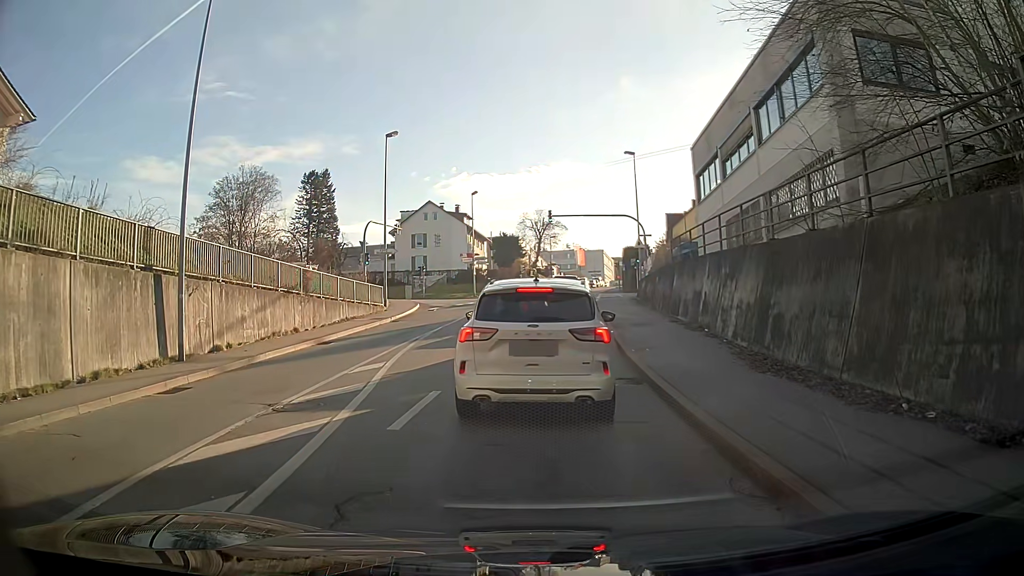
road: tertiary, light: Day
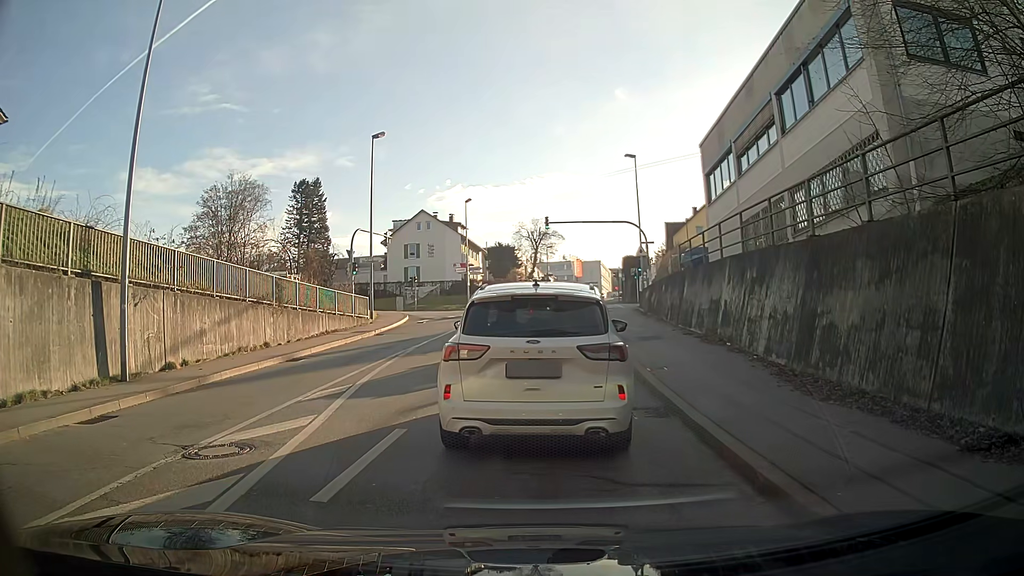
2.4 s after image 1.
(0.0, +2.3) m; 0°
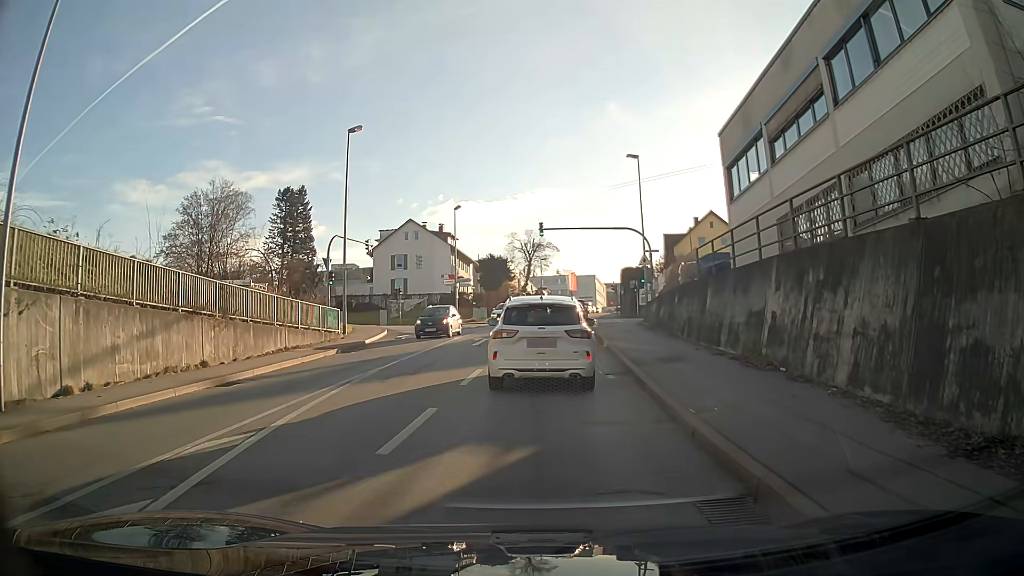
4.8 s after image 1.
(+0.1, +4.5) m; +2°
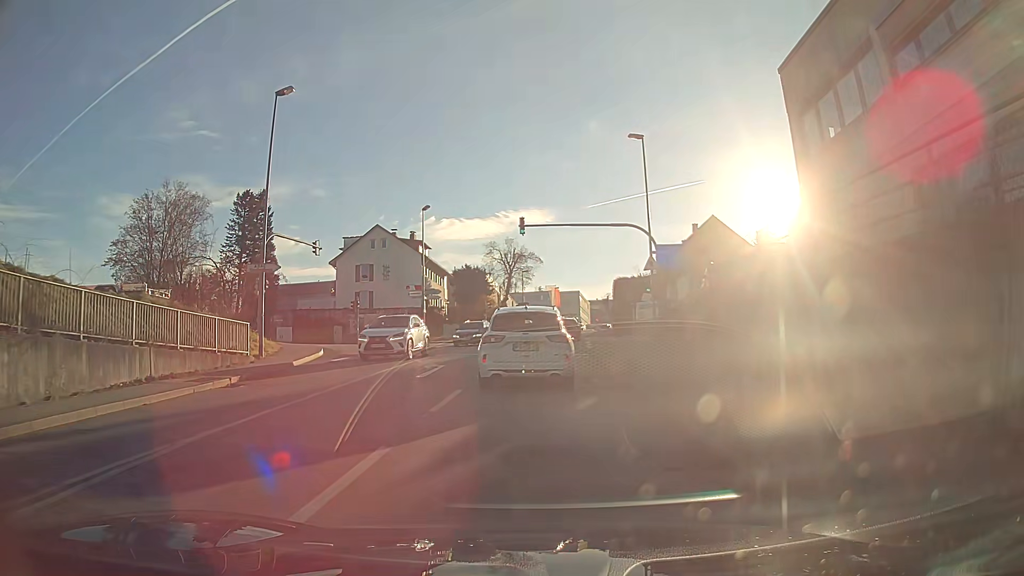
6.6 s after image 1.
(-0.1, +8.6) m; -1°
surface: asphalt
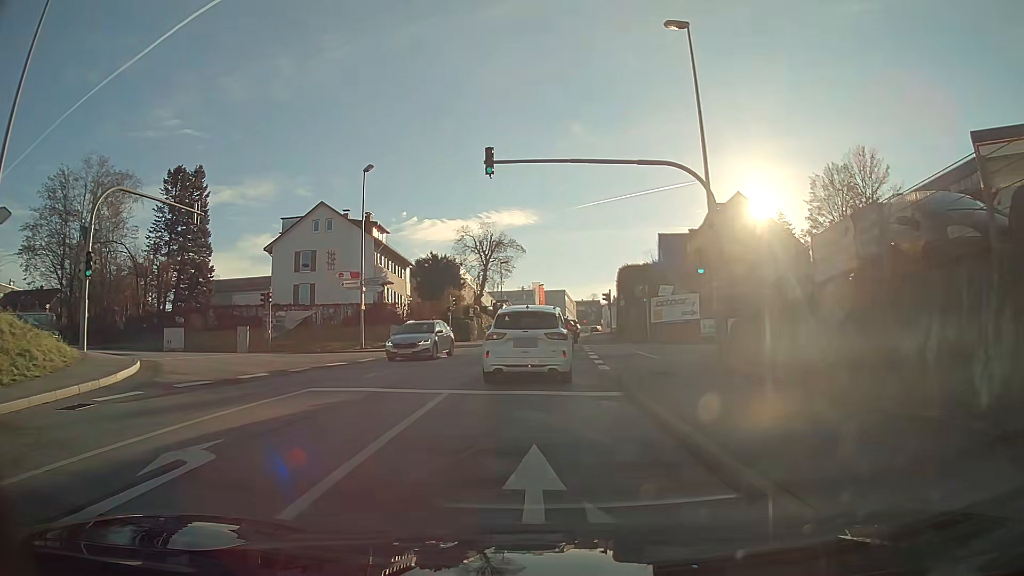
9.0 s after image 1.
(+0.1, +13.9) m; +1°
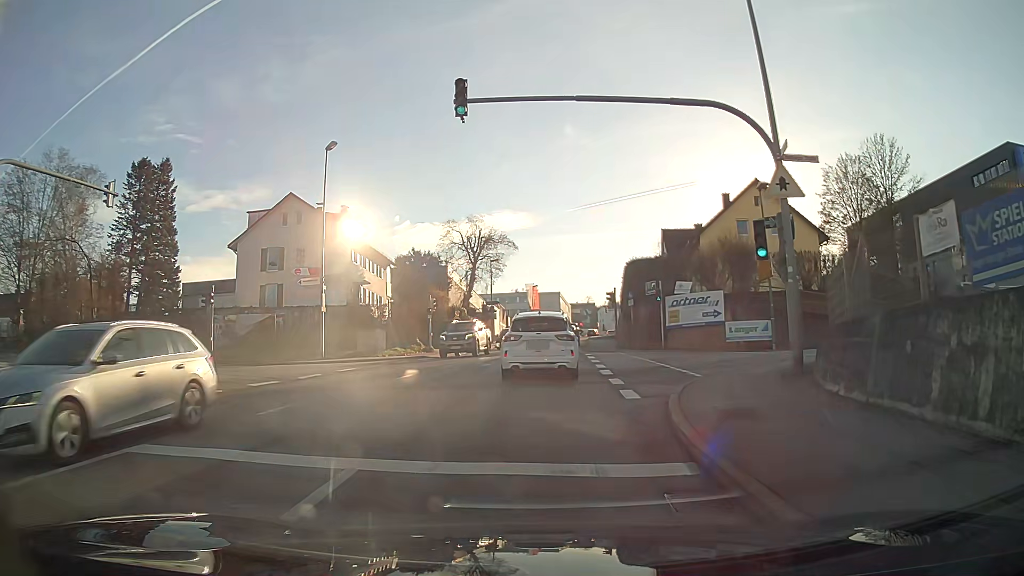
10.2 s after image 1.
(0.0, +6.1) m; 0°
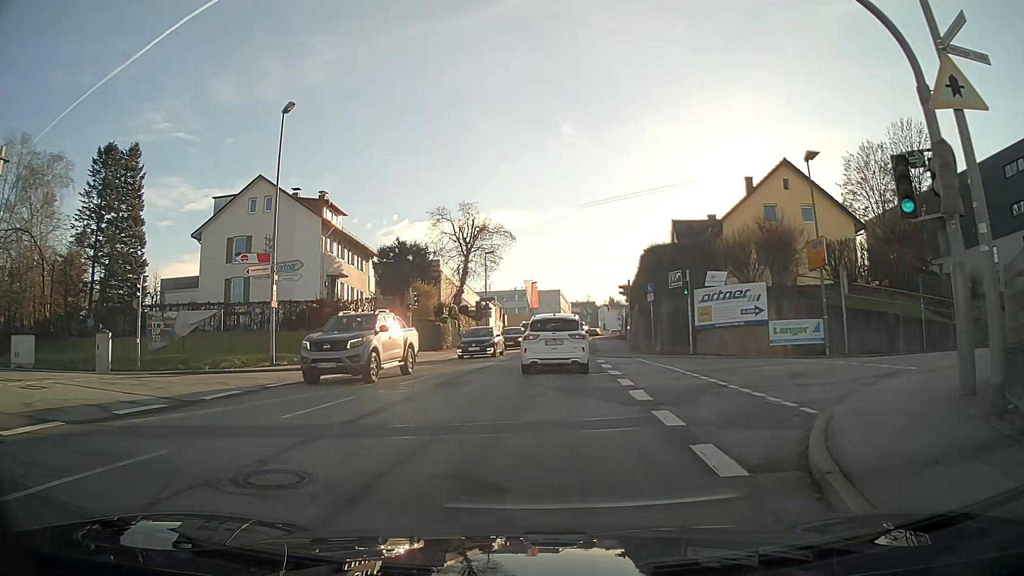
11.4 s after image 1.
(0.0, +6.1) m; 0°
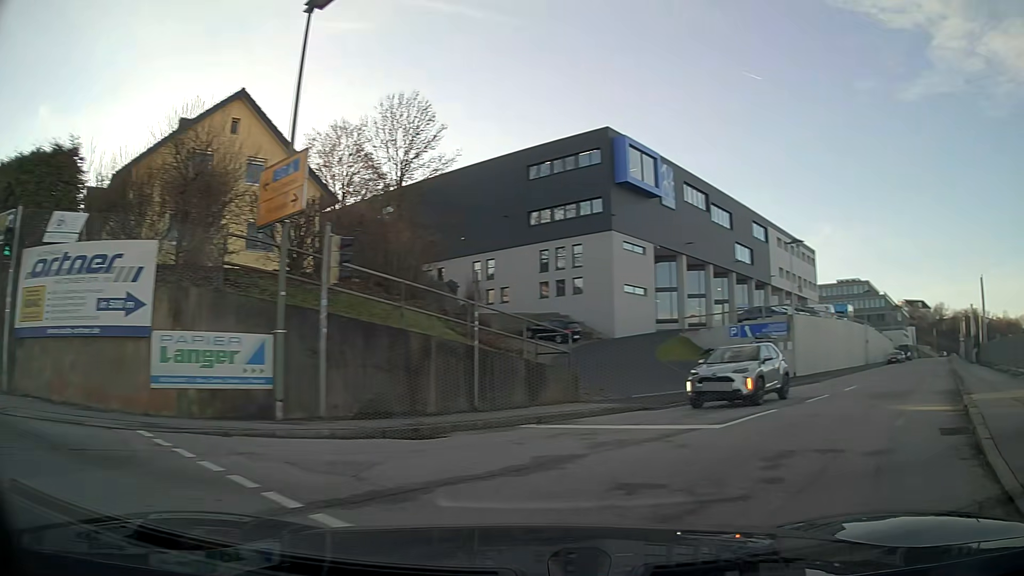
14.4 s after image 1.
(+5.5, +13.5) m; +59°
(+3, +10) (+7, +19) (+12, +27) (+16, +36) (+21, +45) (+25, +54) (+30, +63) (+35, +72) (+39, +81) (+44, +89) m
